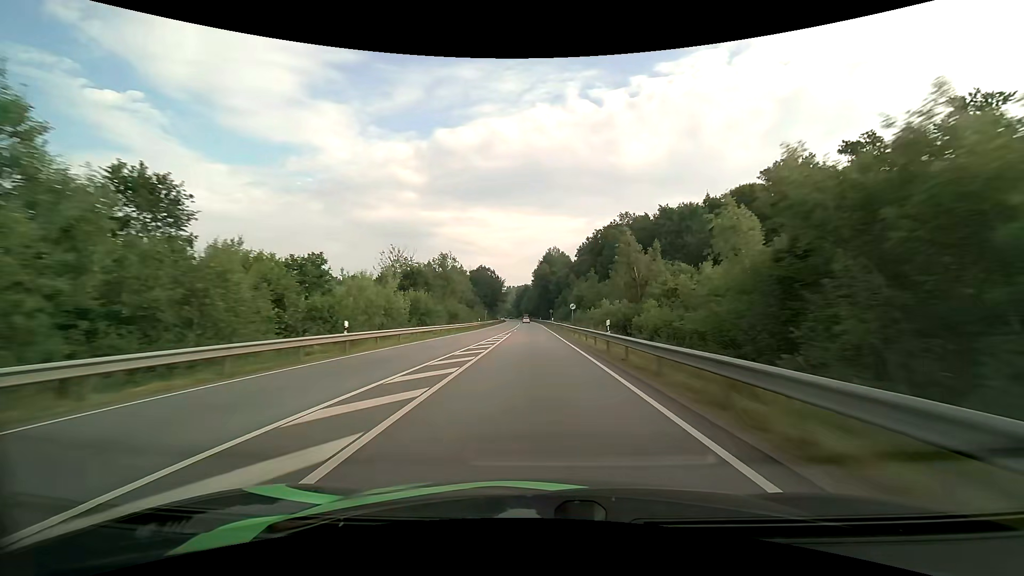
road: primary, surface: asphalt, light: Day
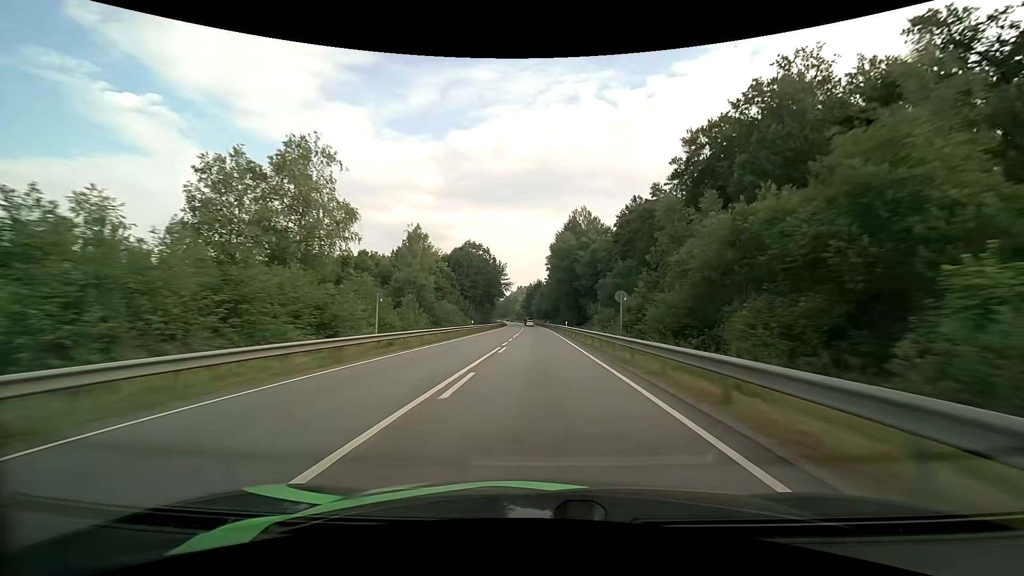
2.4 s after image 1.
(-1.2, +67.9) m; -2°
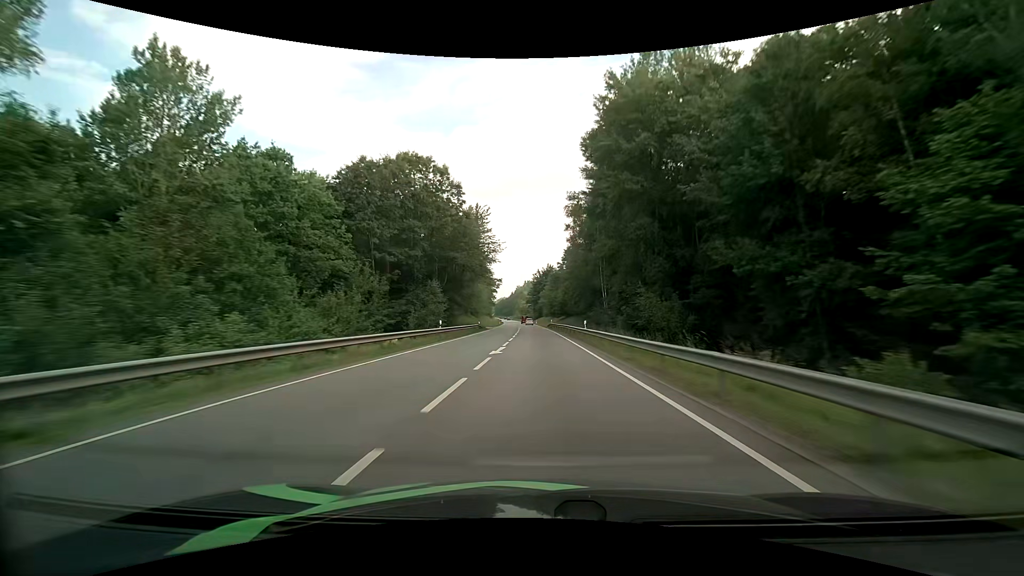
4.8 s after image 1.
(-0.7, +67.5) m; -1°
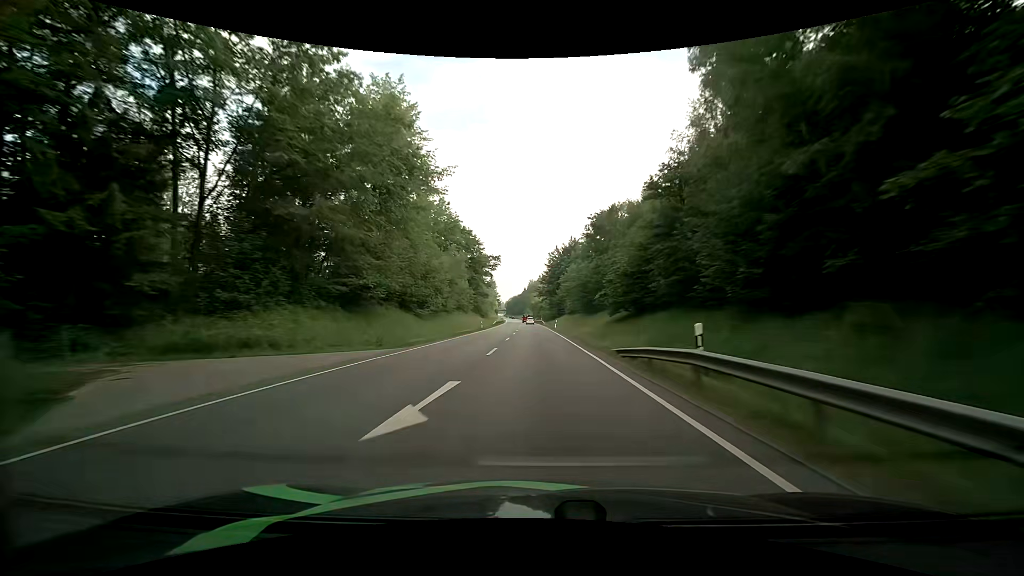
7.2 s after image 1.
(-0.6, +67.6) m; -1°
(0, +10) (0, +20) (0, +30) (-1, +40) (-1, +50) (-1, +60) (-1, +70) (-2, +80) (-2, +90) (-2, +100) m
